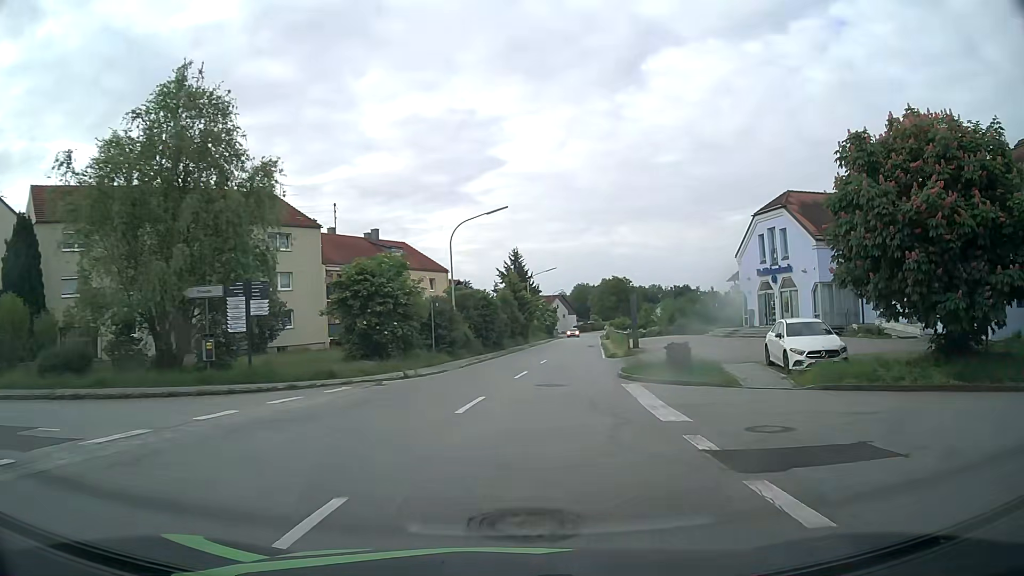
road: secondary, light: Day
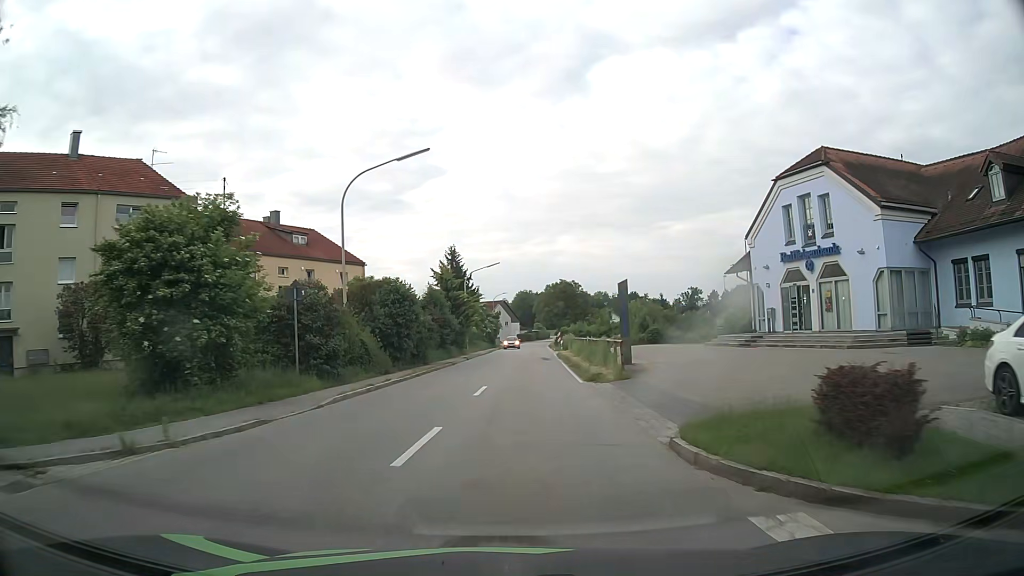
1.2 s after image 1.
(+0.7, +13.5) m; +5°
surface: asphalt
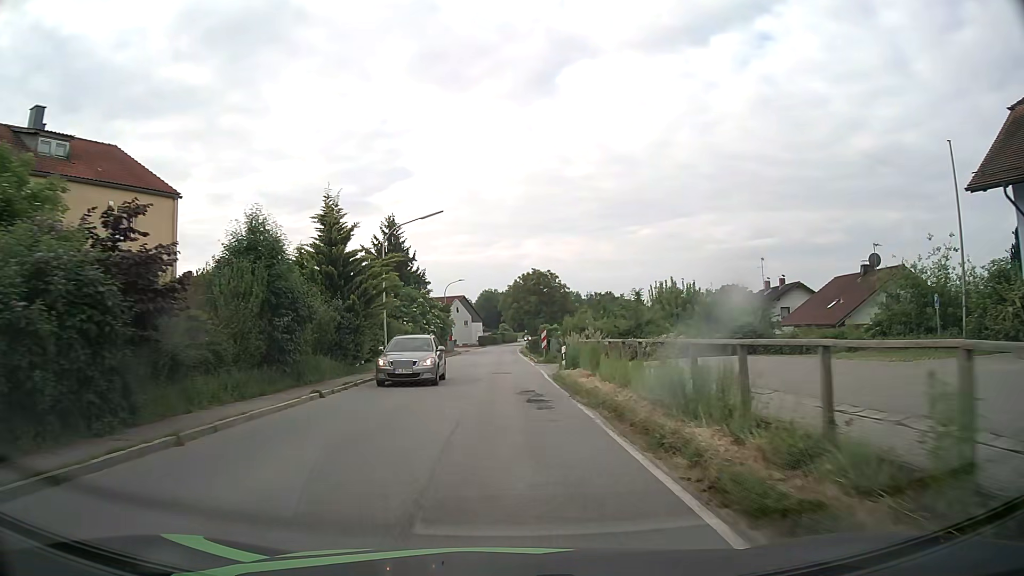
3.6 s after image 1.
(+0.8, +27.1) m; +3°
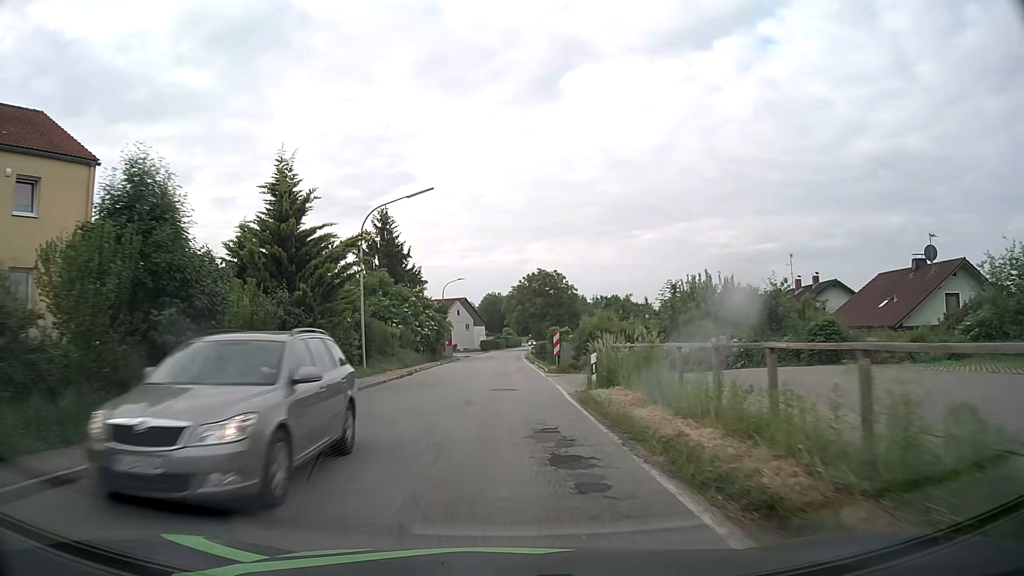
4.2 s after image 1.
(-0.1, +6.8) m; -1°
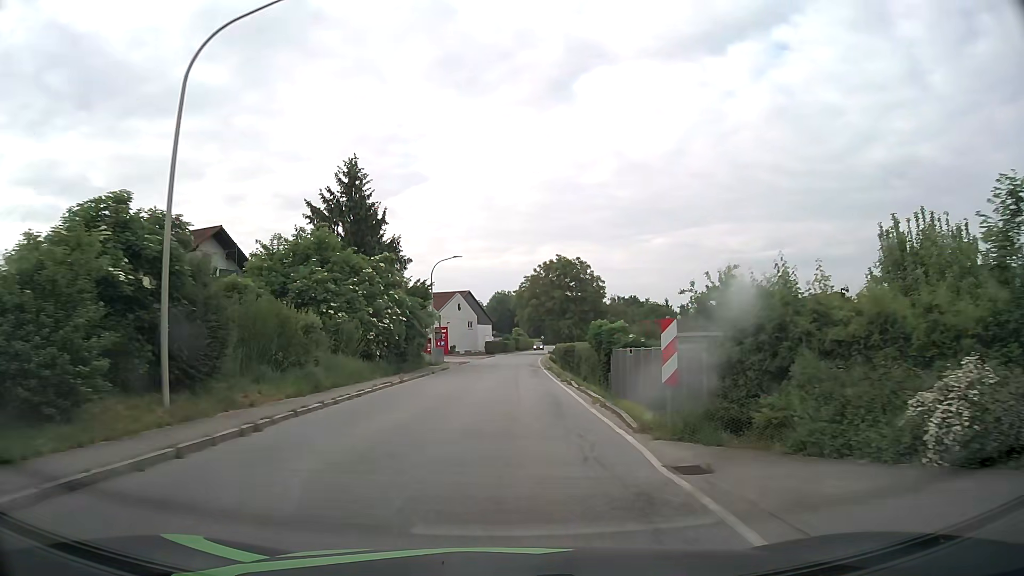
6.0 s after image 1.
(-0.2, +19.3) m; -1°
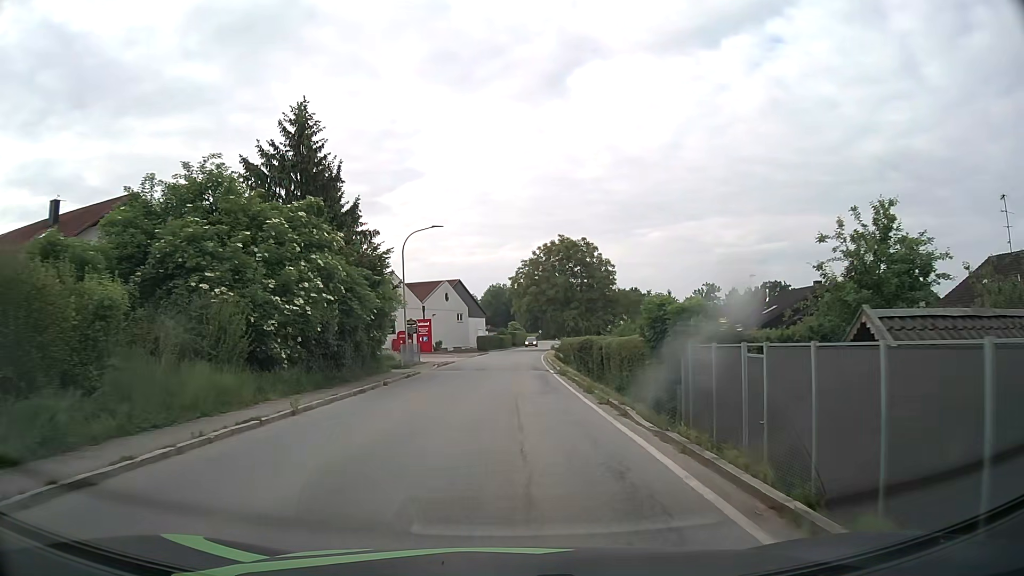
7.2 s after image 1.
(+0.1, +11.9) m; 0°
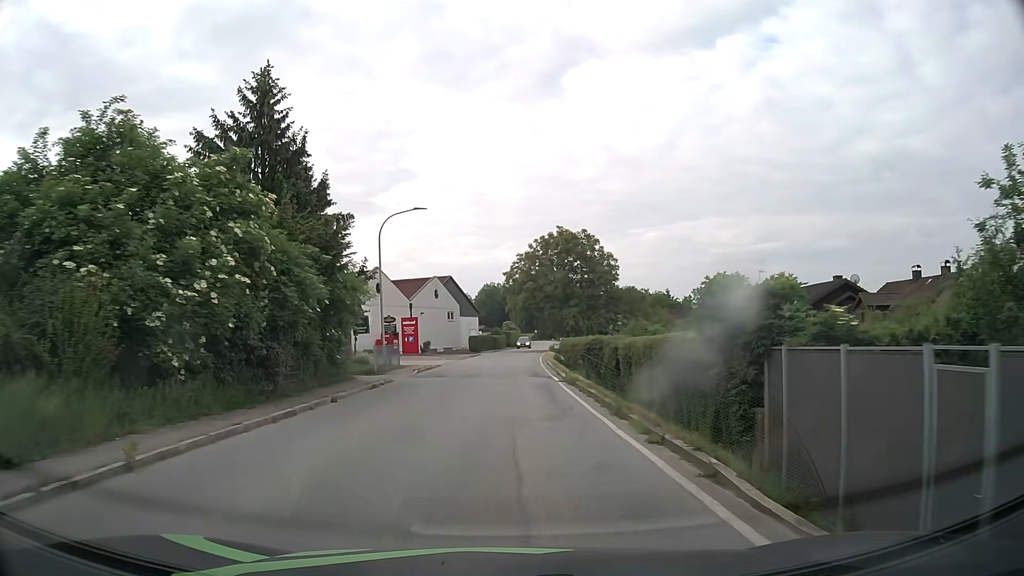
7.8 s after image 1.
(+0.1, +5.6) m; +1°
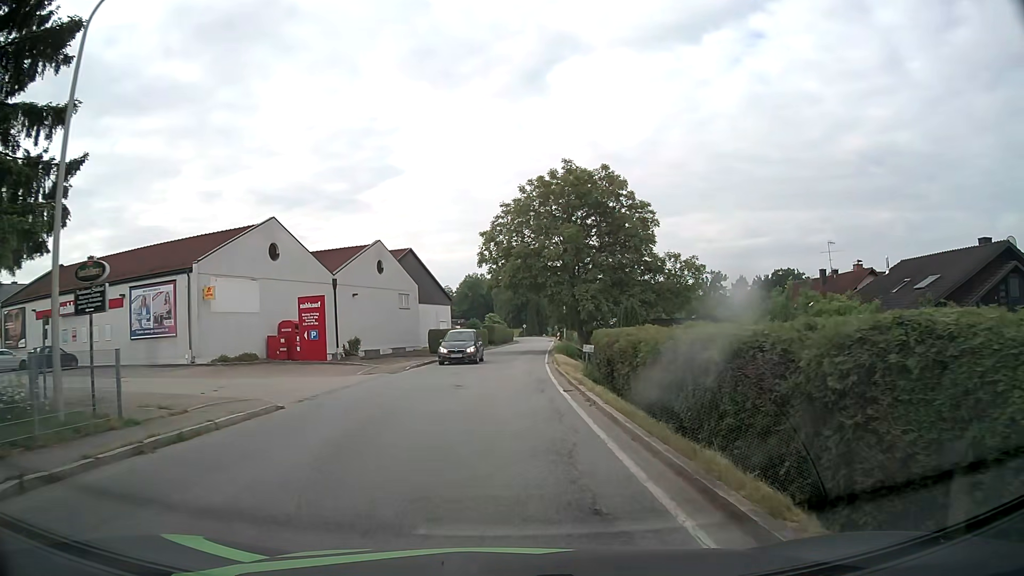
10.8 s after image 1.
(+0.3, +24.4) m; +2°
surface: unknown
